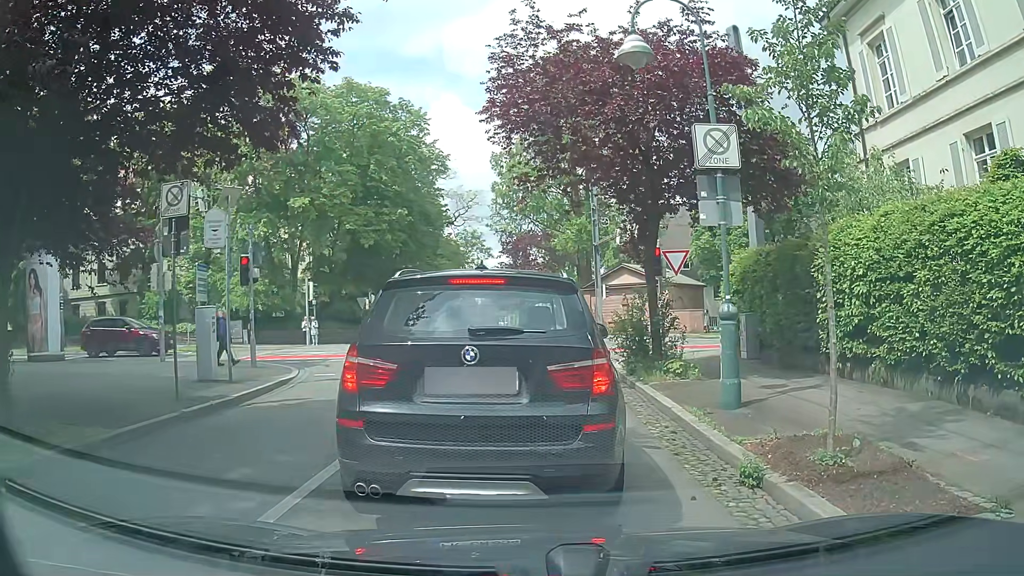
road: residential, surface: asphalt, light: Day
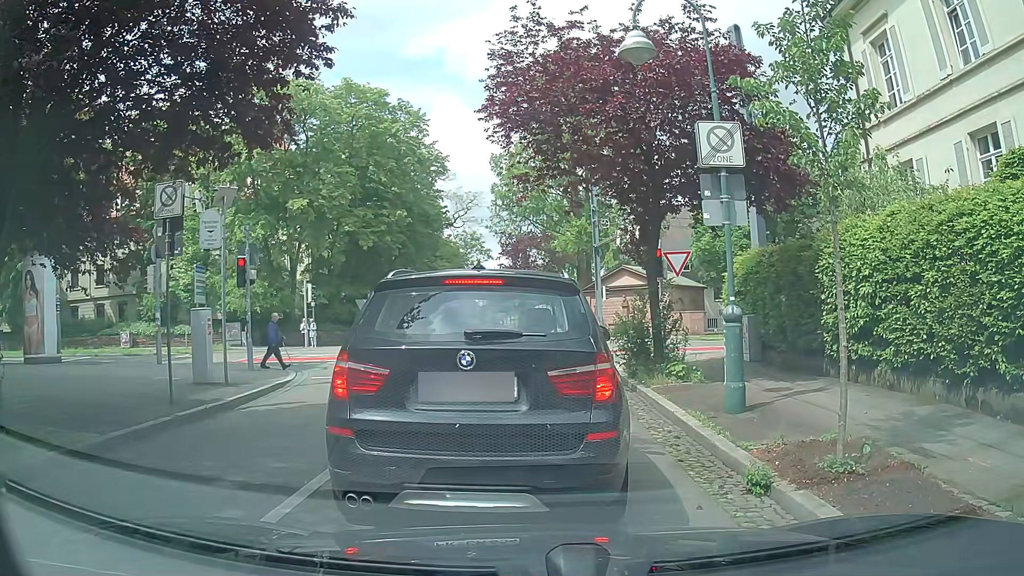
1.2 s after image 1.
(0.0, +0.2) m; 0°
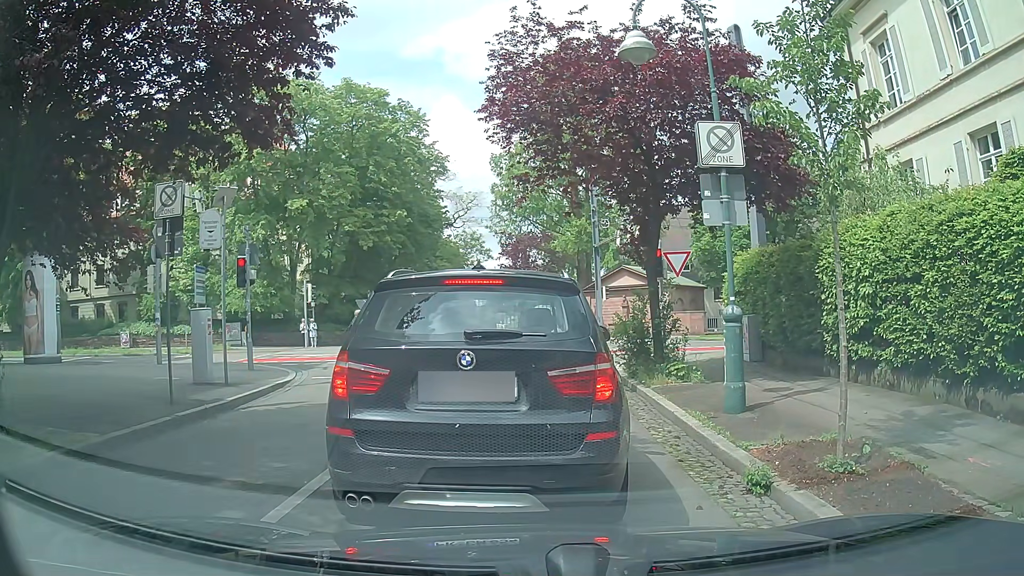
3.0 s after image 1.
(0.0, 0.0) m; 0°
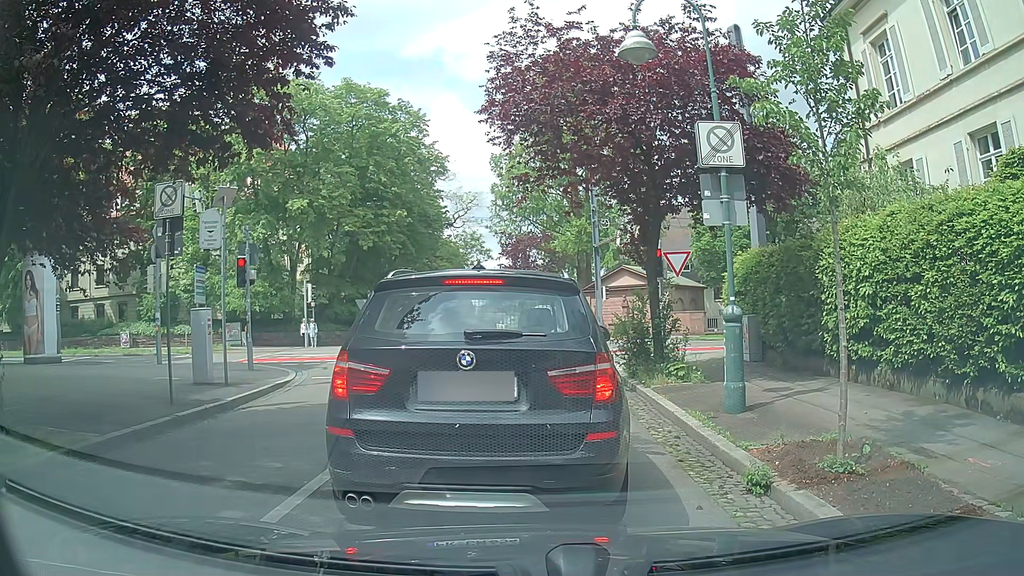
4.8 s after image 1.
(0.0, 0.0) m; 0°
